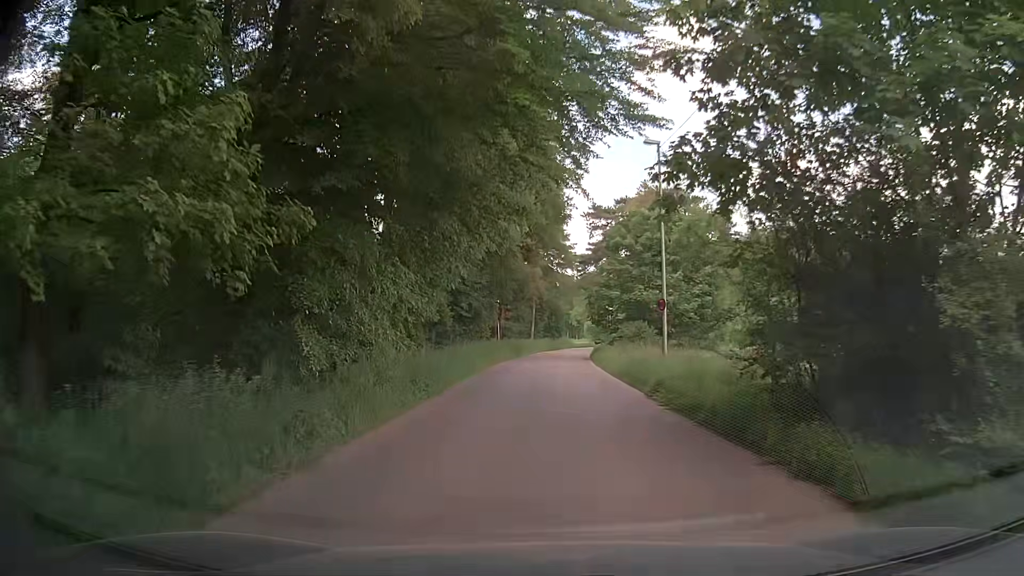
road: residential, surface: asphalt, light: Day
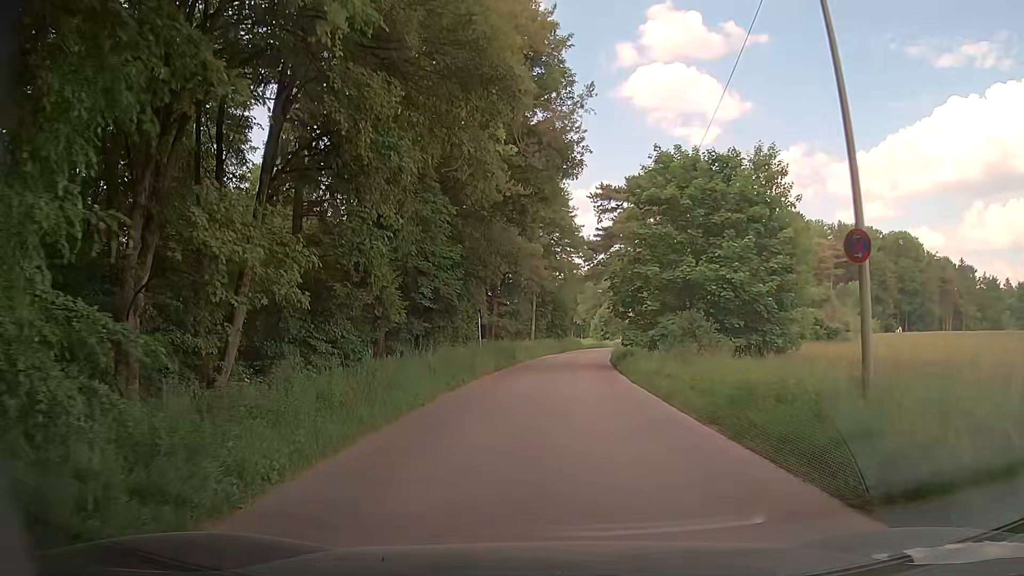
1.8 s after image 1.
(0.0, +13.5) m; -1°
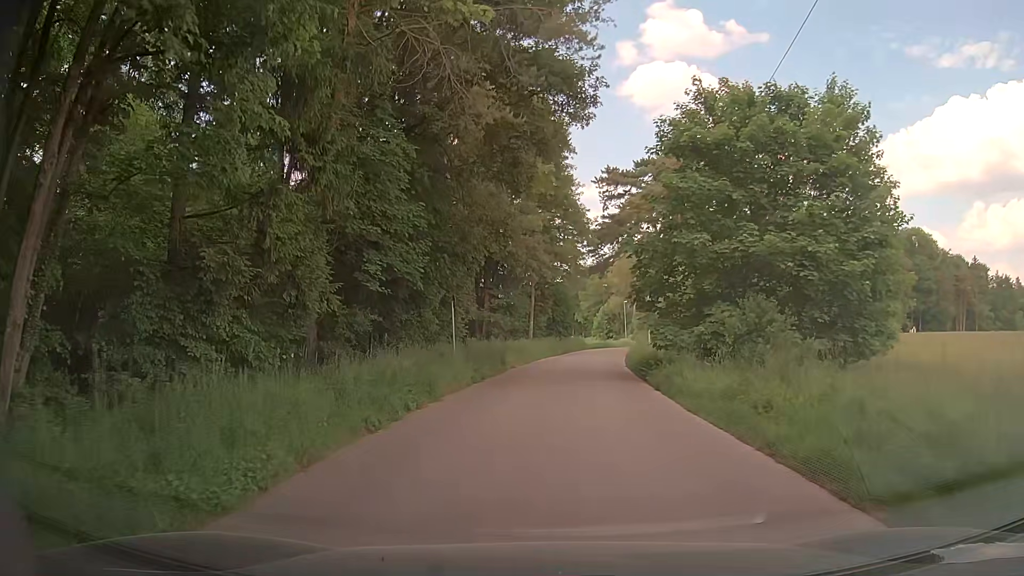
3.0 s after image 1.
(0.0, +8.2) m; 0°
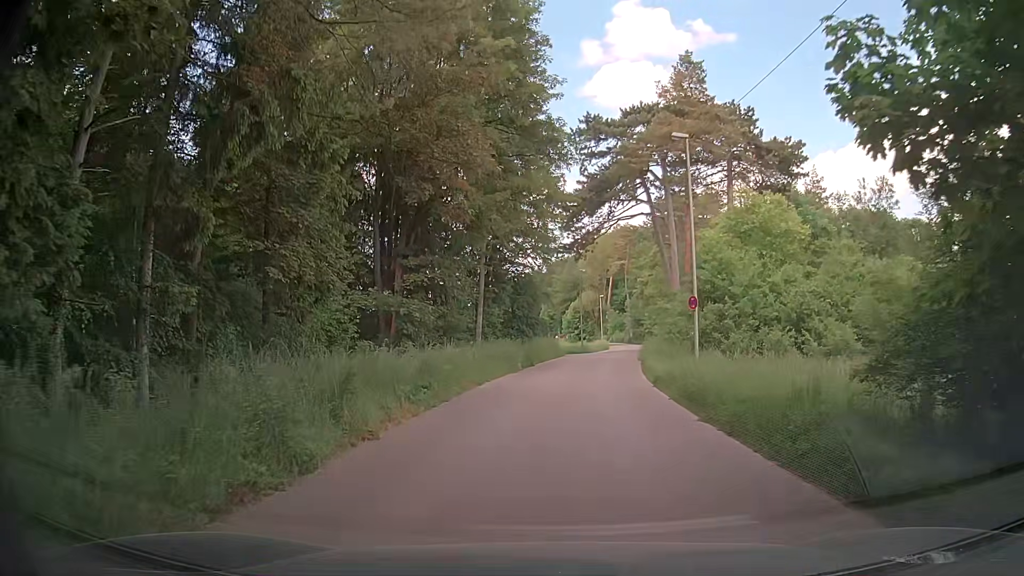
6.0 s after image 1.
(+0.4, +19.8) m; +5°
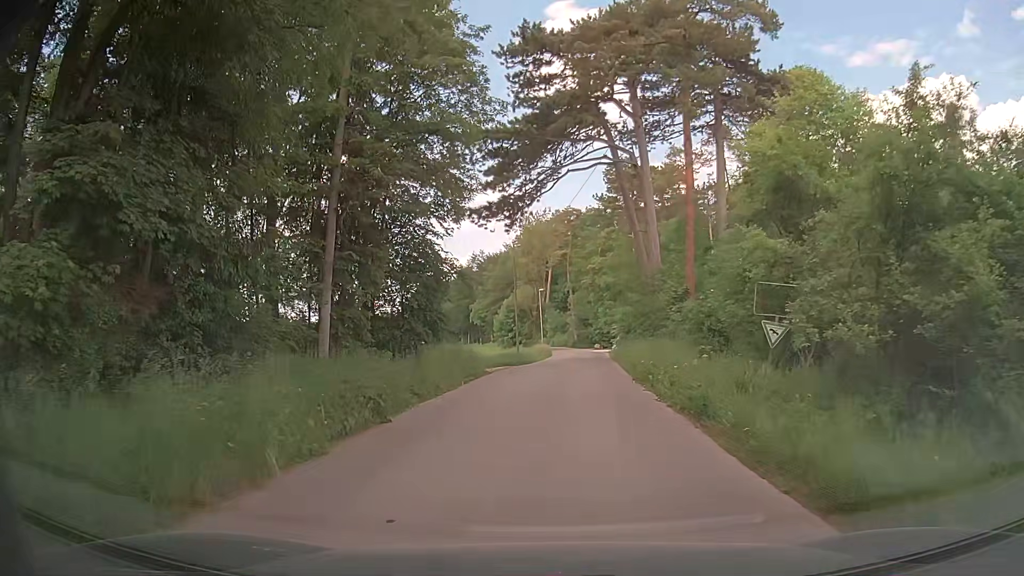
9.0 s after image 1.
(+0.1, +19.3) m; +3°
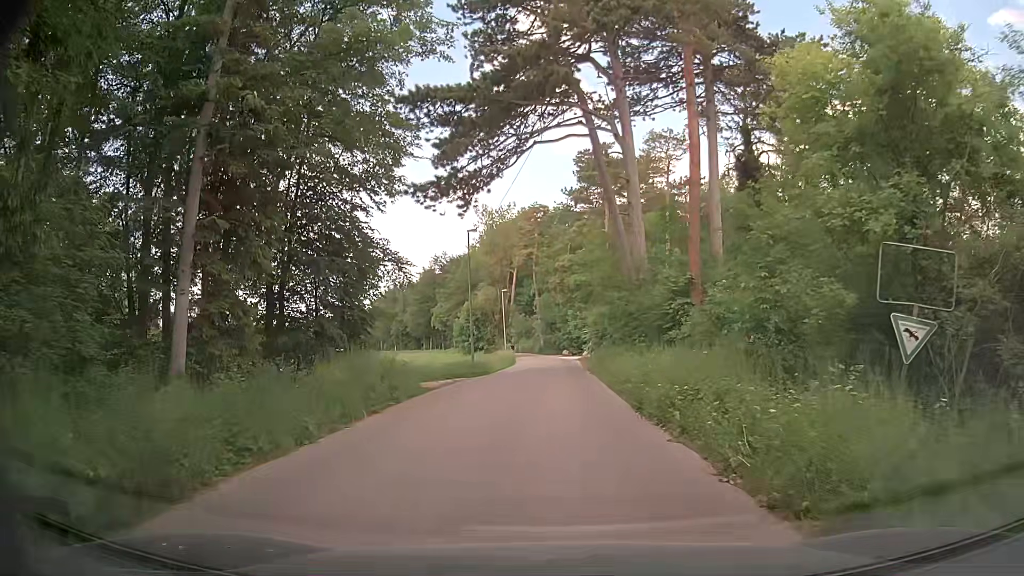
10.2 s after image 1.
(+0.2, +7.3) m; +3°
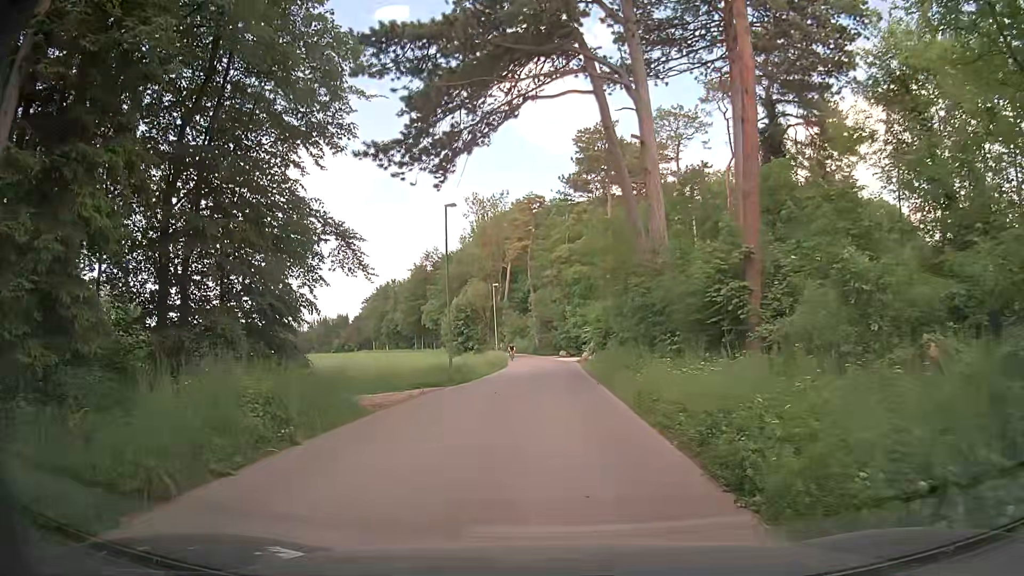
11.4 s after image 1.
(0.0, +6.7) m; 0°
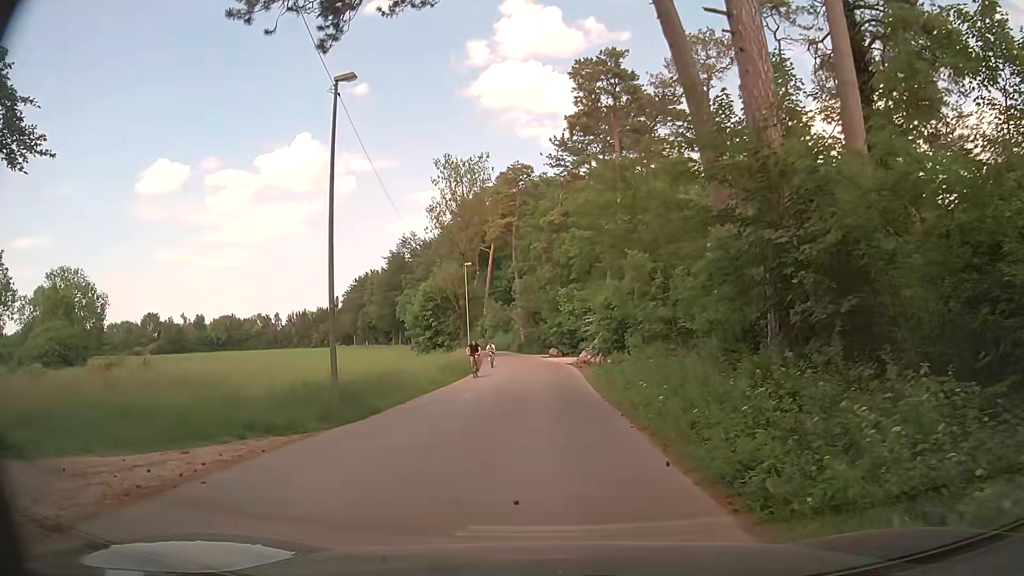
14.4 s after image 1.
(+0.1, +14.5) m; 0°
